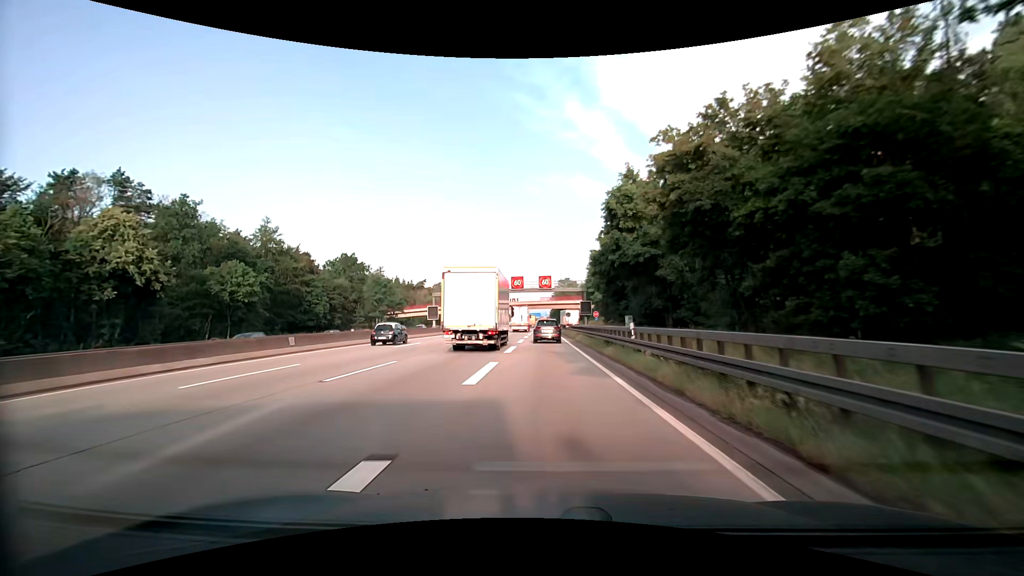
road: motorway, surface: asphalt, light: Day
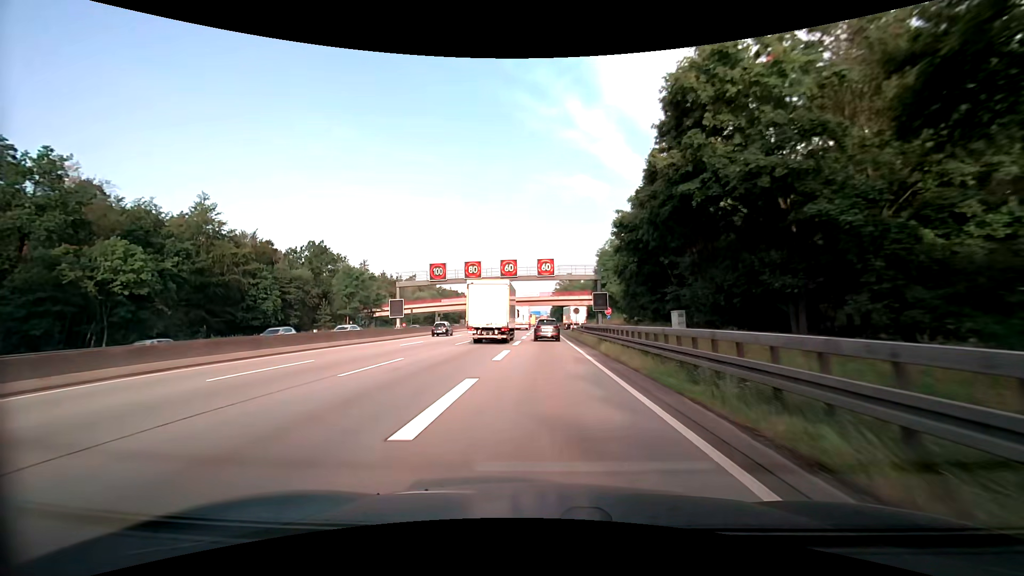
(+0.1, +17.1) m; 0°
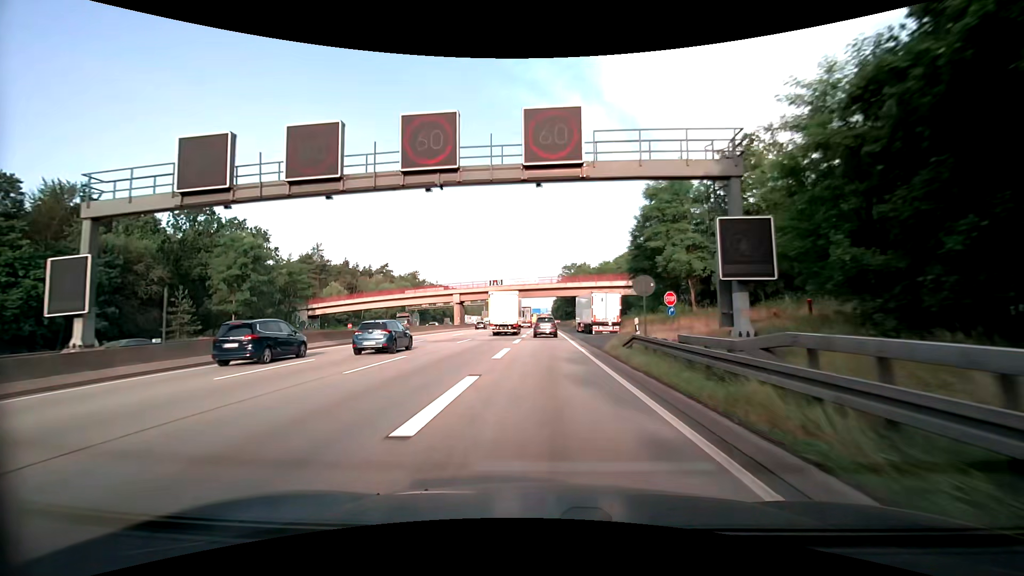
(0.0, +36.1) m; 0°
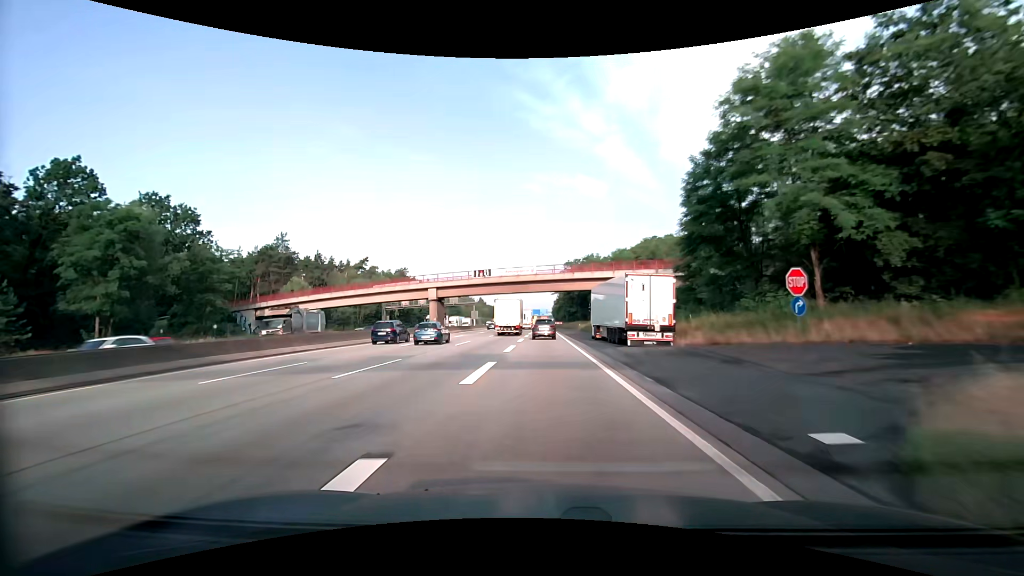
(0.0, +18.8) m; 0°
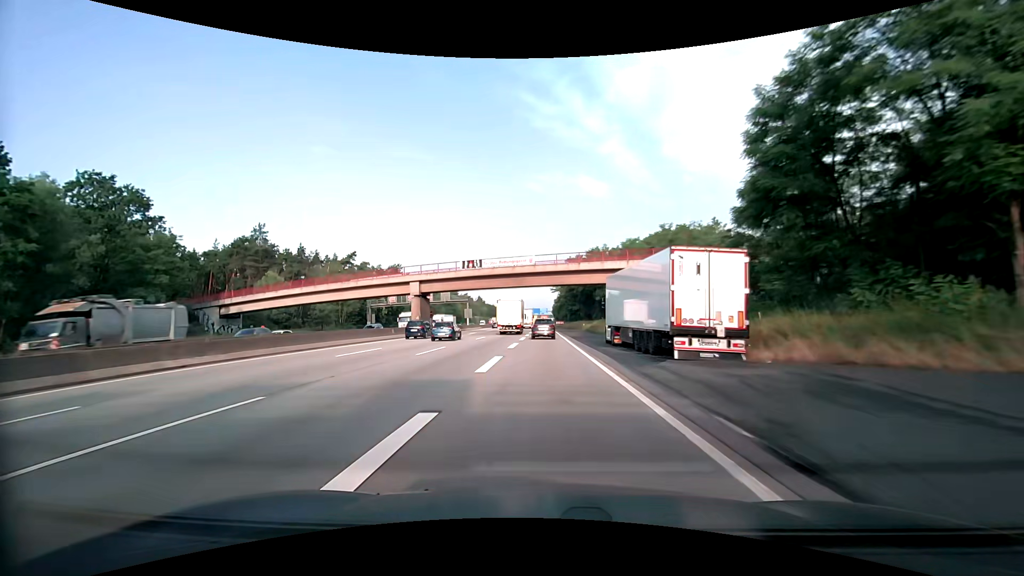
(-0.1, +9.5) m; 0°
